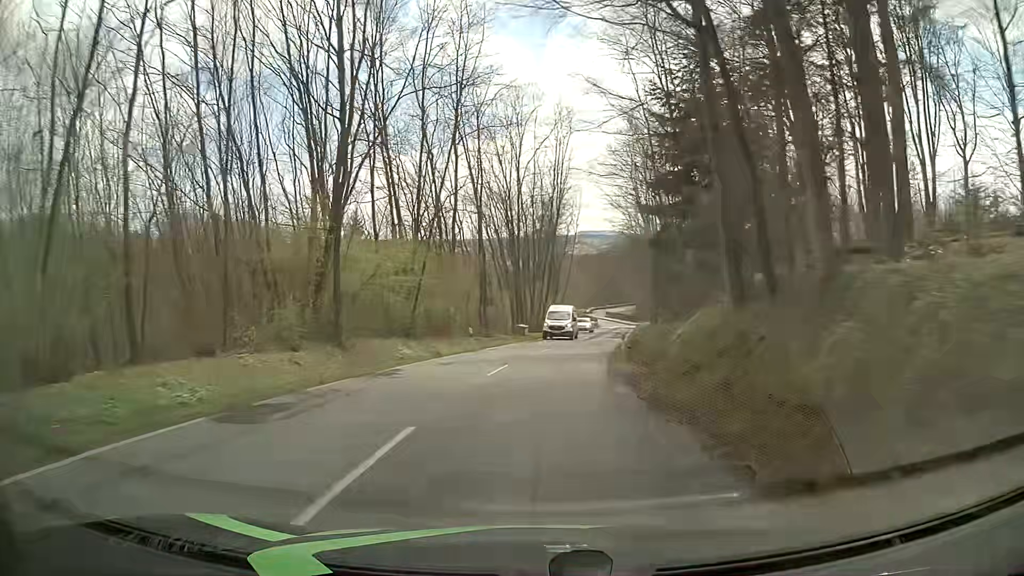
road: tertiary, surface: asphalt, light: Day
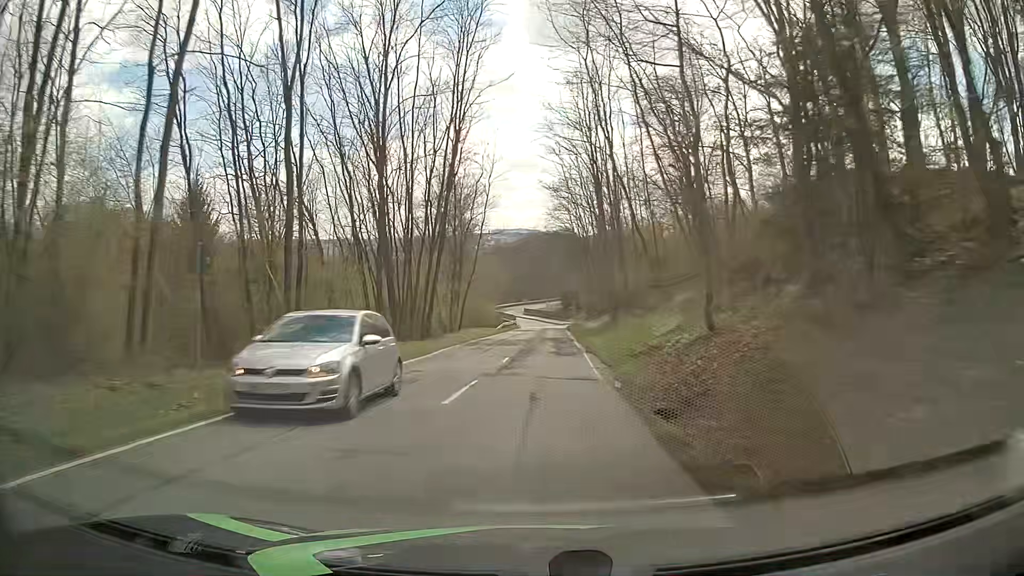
(+1.6, +27.7) m; +7°
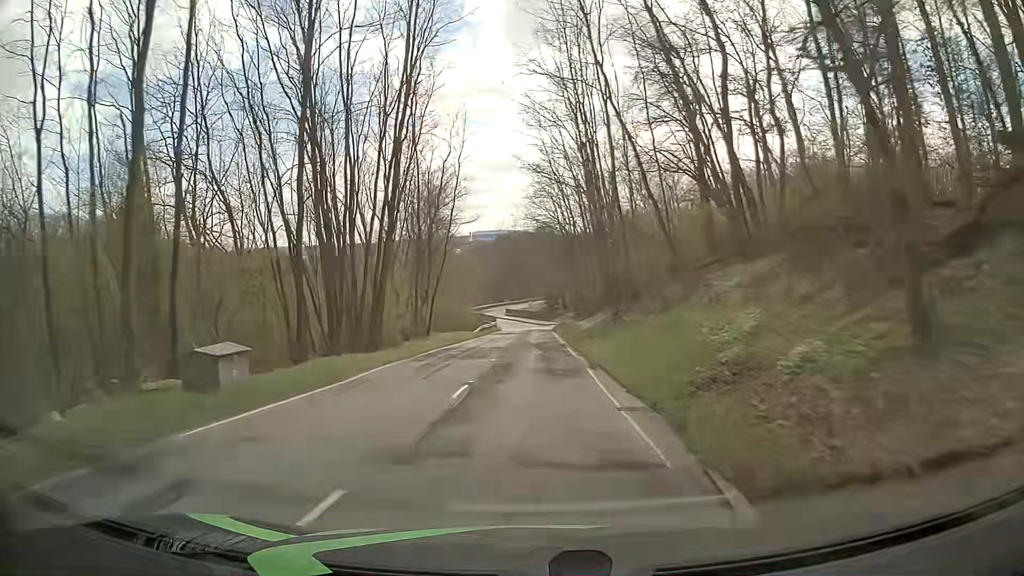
(+0.1, +9.2) m; 0°
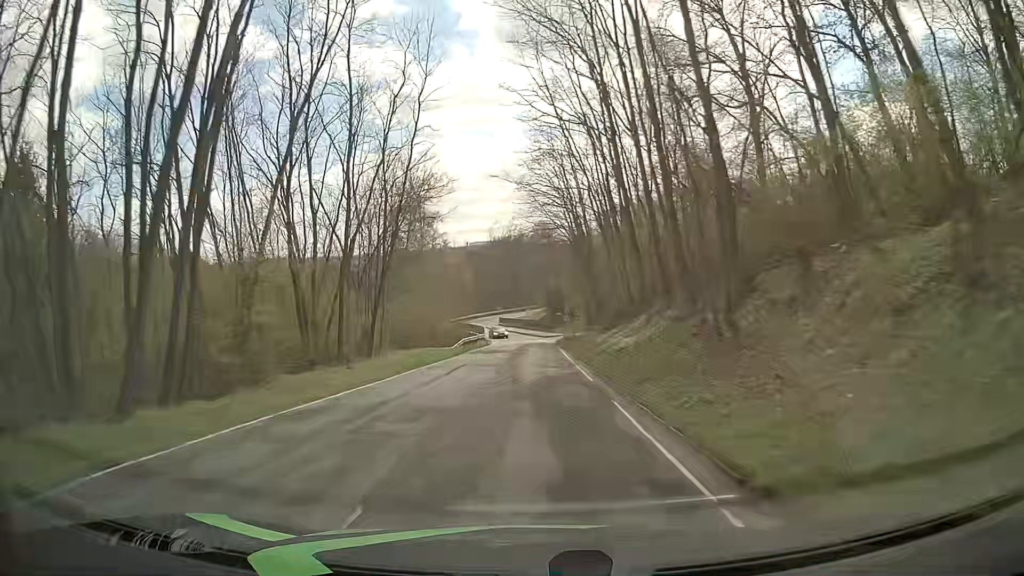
(+0.4, +18.5) m; +2°
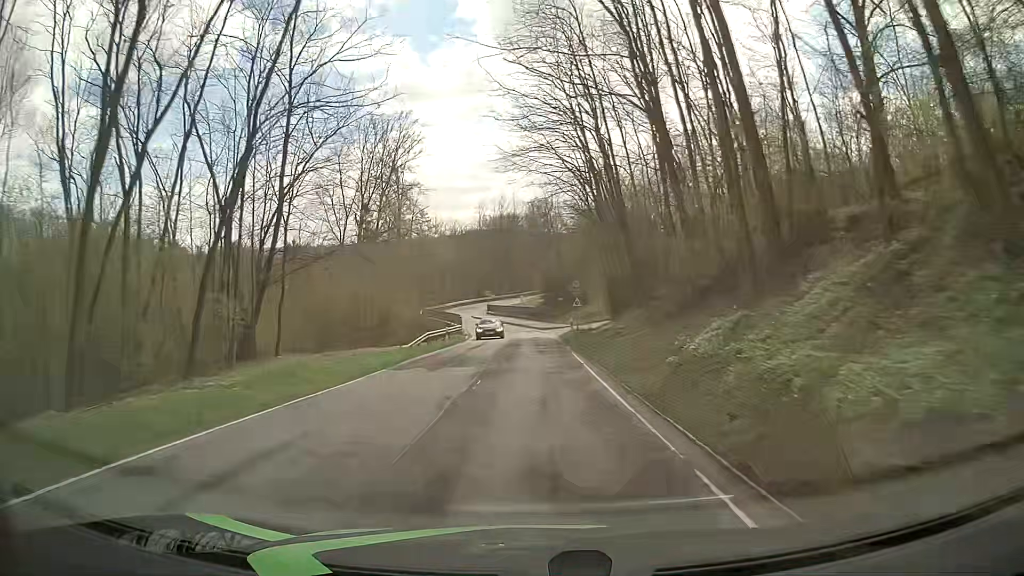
(-0.1, +18.4) m; 0°
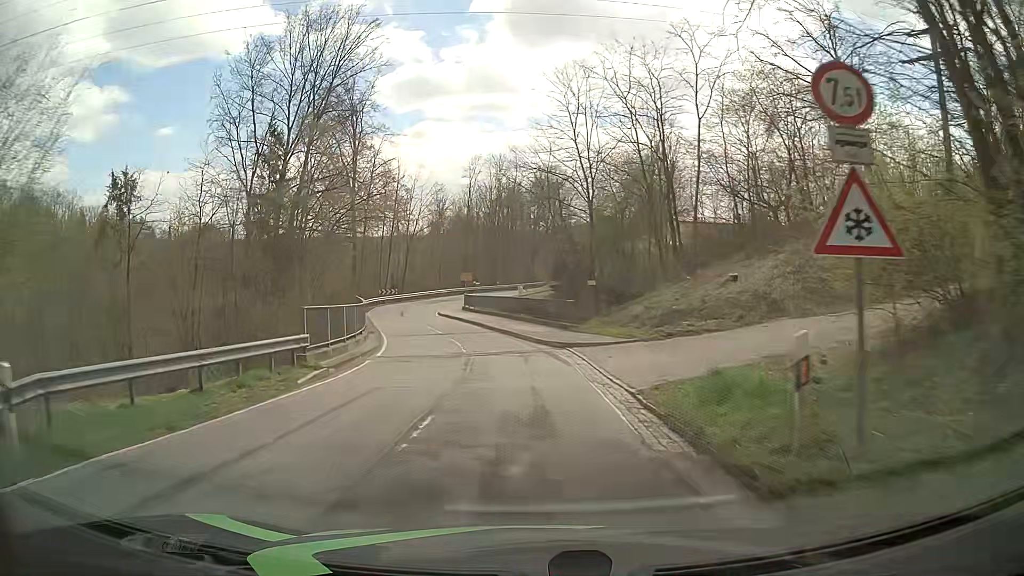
(+0.4, +33.6) m; +1°
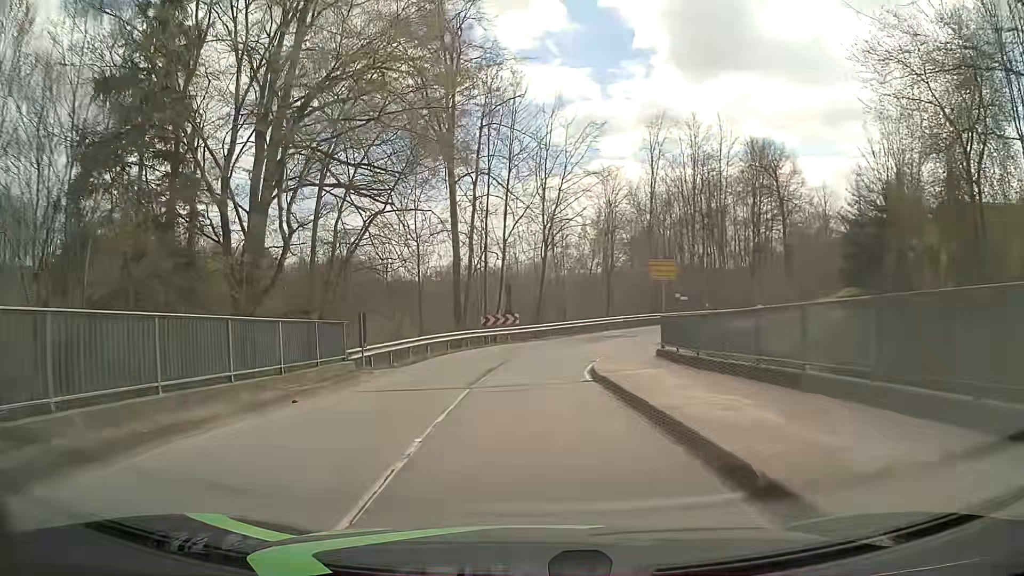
(-4.3, +36.2) m; -16°
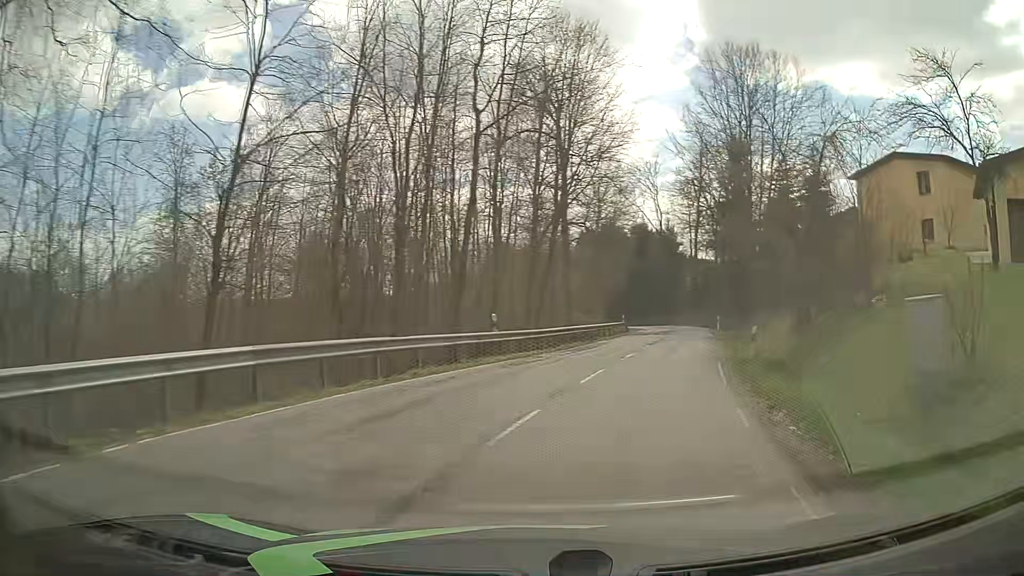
(+4.2, +34.3) m; +28°
